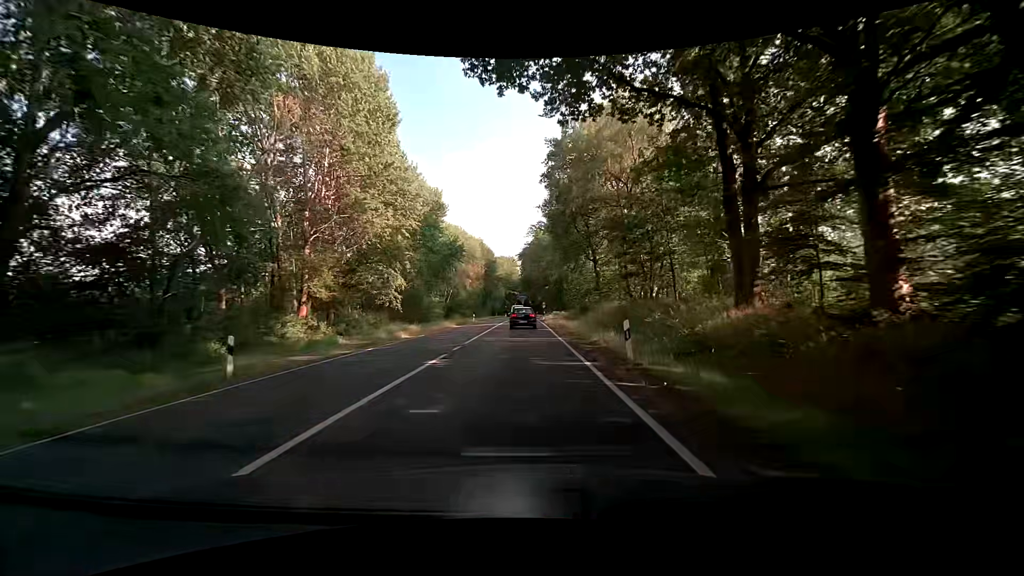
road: primary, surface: asphalt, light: Day
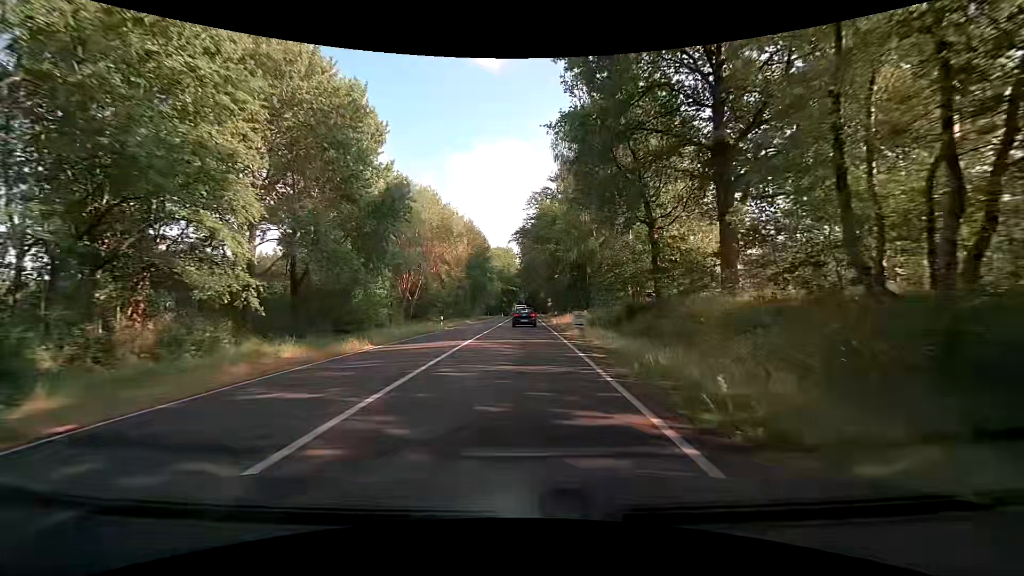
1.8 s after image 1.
(-0.2, +25.6) m; 0°
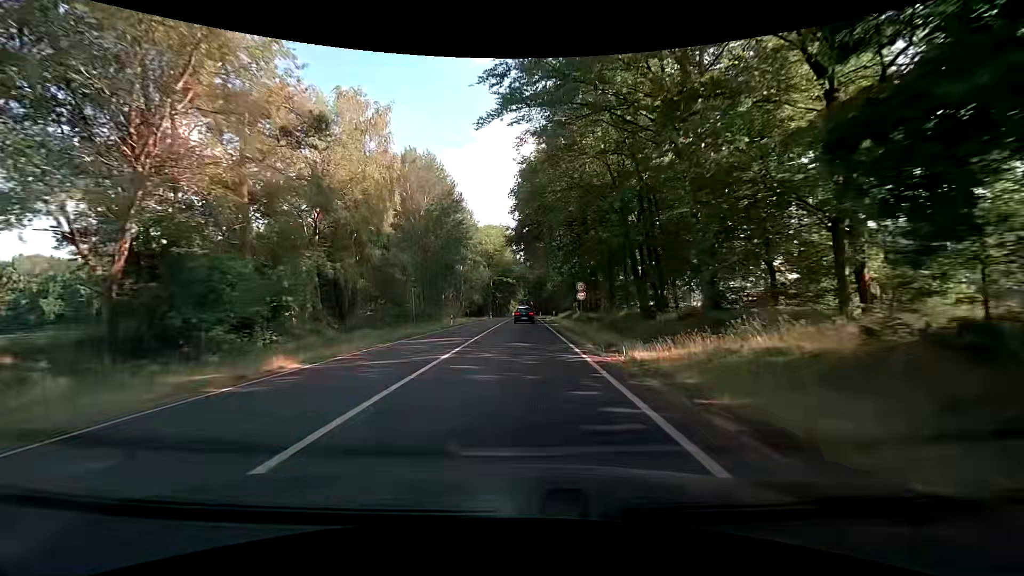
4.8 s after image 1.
(-0.1, +45.2) m; -1°
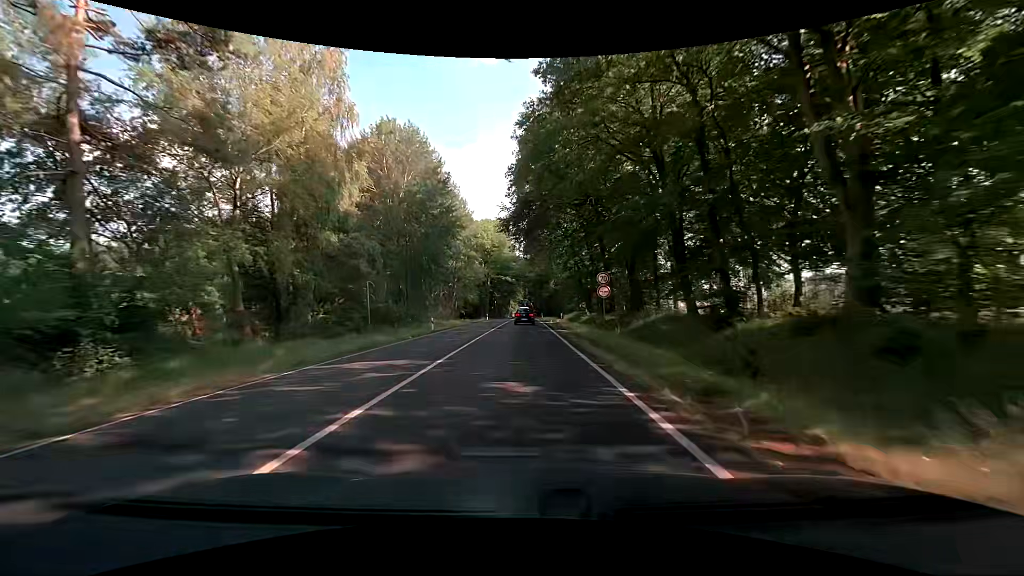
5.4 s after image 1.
(+0.1, +9.7) m; +1°
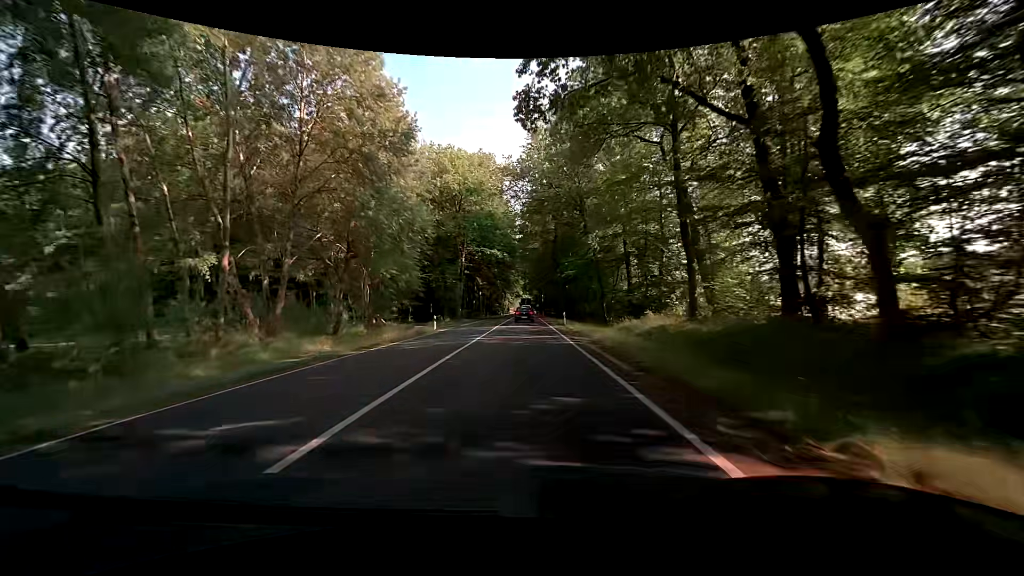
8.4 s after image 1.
(-0.1, +50.8) m; 0°
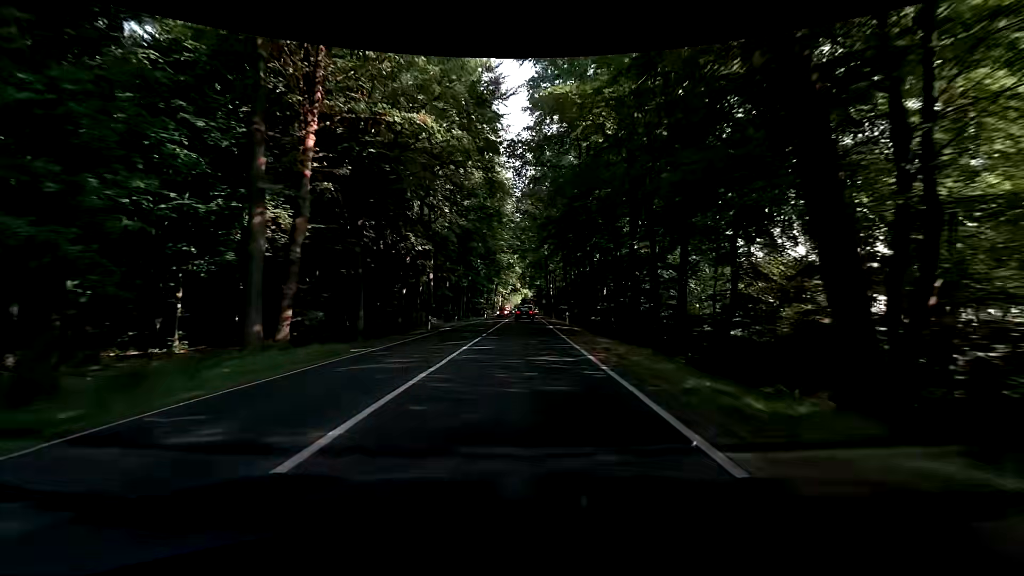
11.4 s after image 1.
(-0.3, +52.5) m; 0°
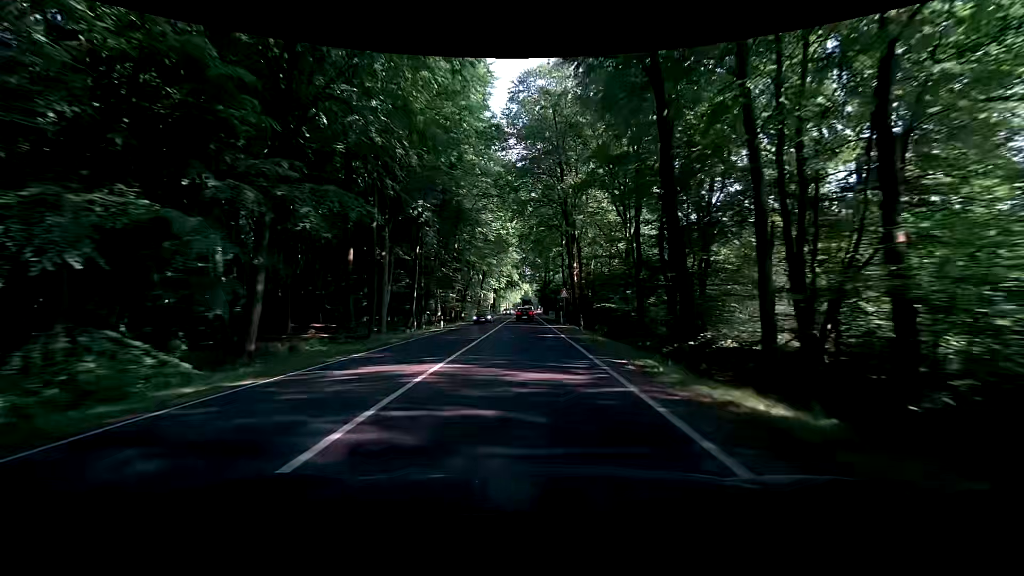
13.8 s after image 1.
(+0.3, +43.0) m; 0°
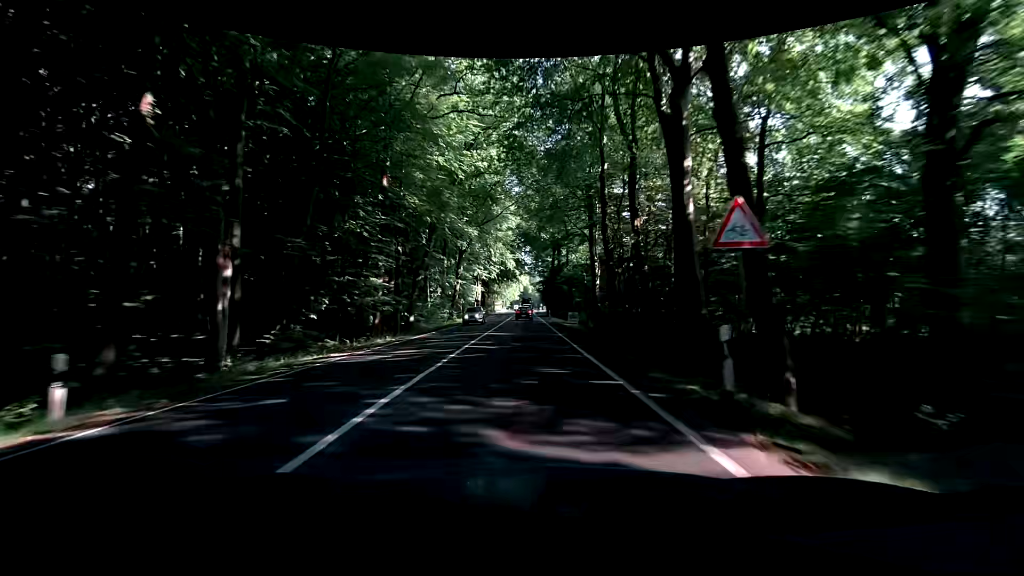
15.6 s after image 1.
(+0.1, +32.7) m; +2°
(0, +10) (0, +20) (0, +30) (-1, +40) (-1, +50) (-1, +60) (-1, +70) (-1, +80) (-1, +90) (-1, +100) m
